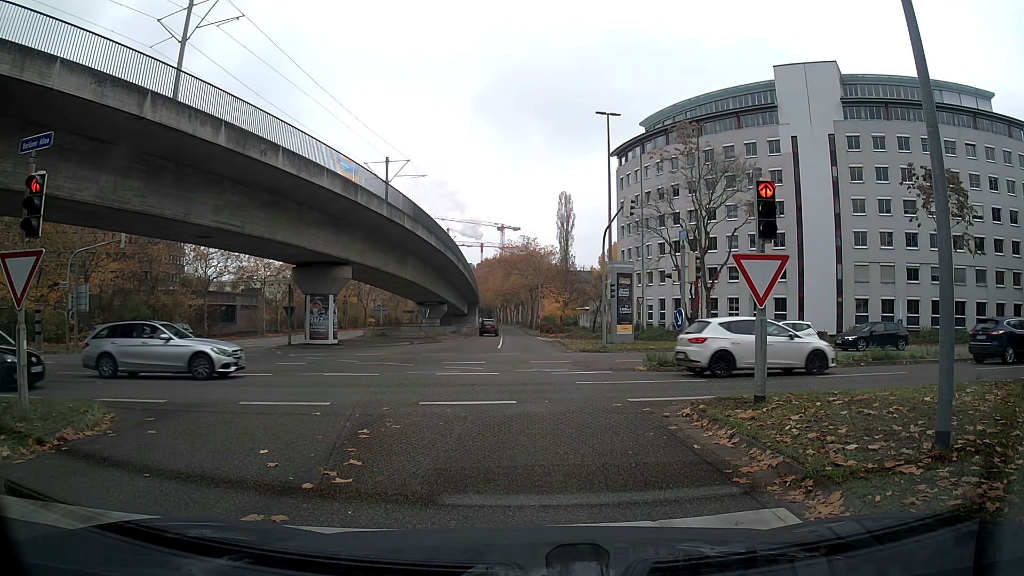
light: Day
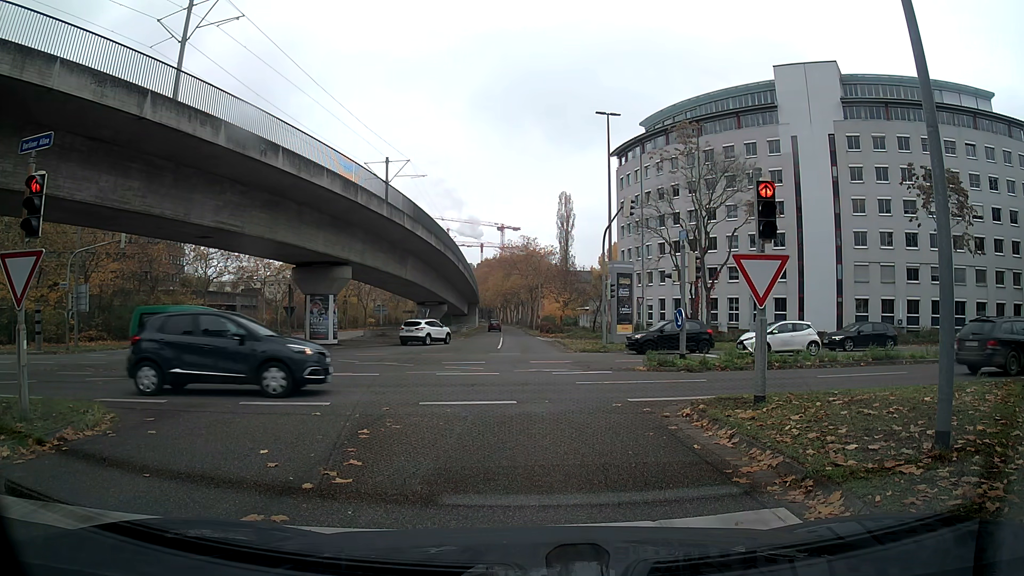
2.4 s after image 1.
(0.0, 0.0) m; 0°
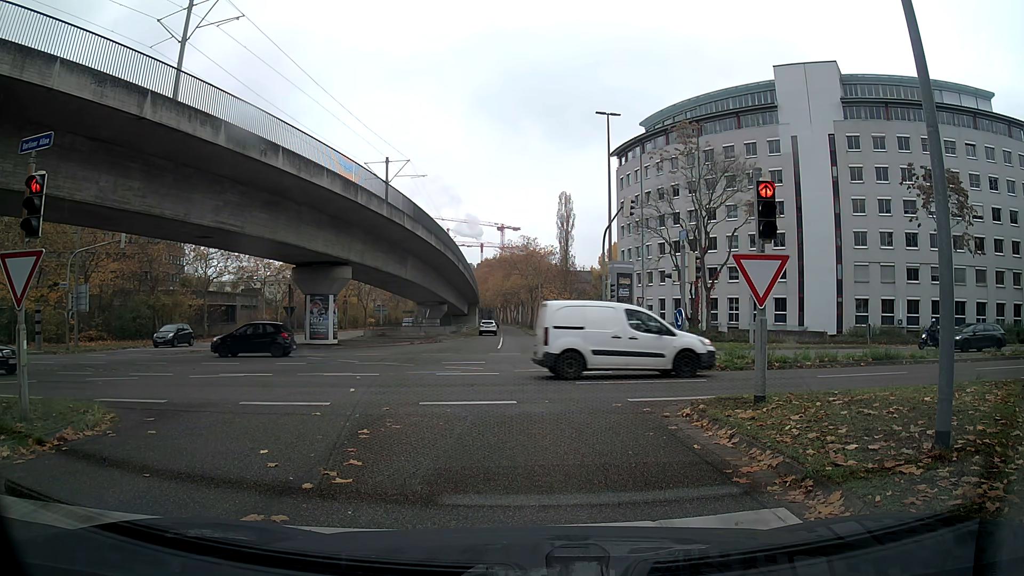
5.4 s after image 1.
(0.0, 0.0) m; 0°
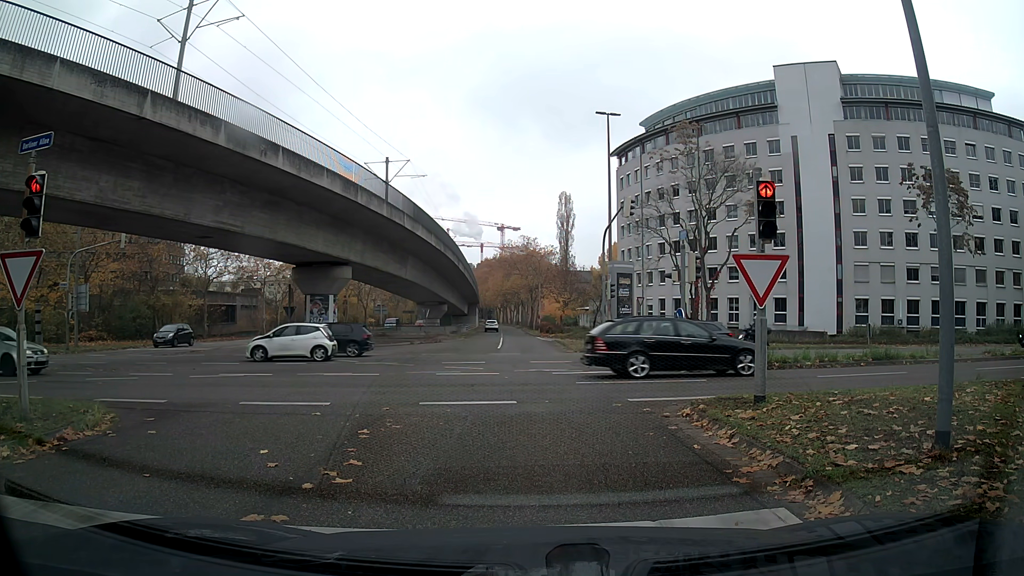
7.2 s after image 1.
(0.0, 0.0) m; 0°
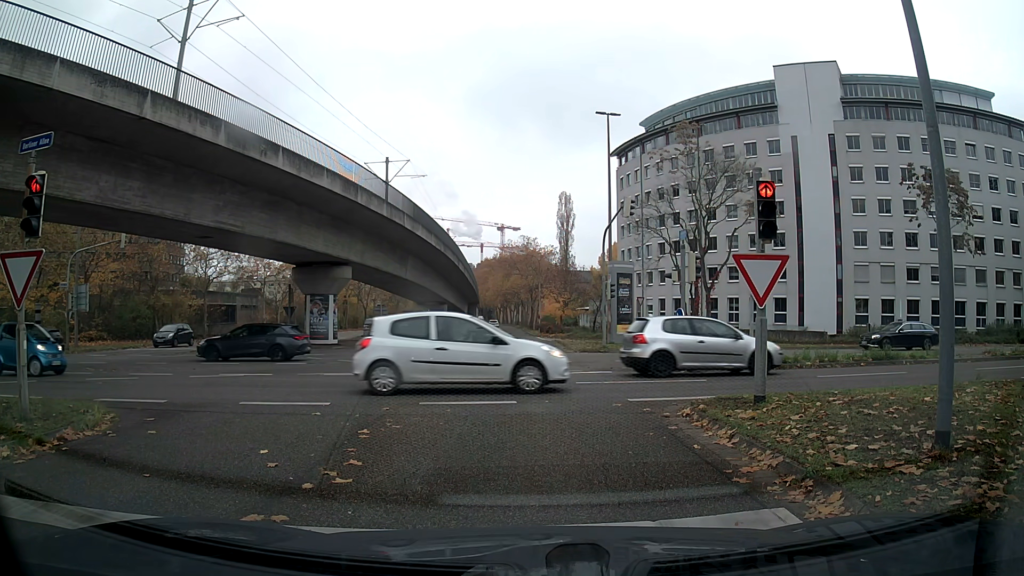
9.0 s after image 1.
(0.0, 0.0) m; 0°
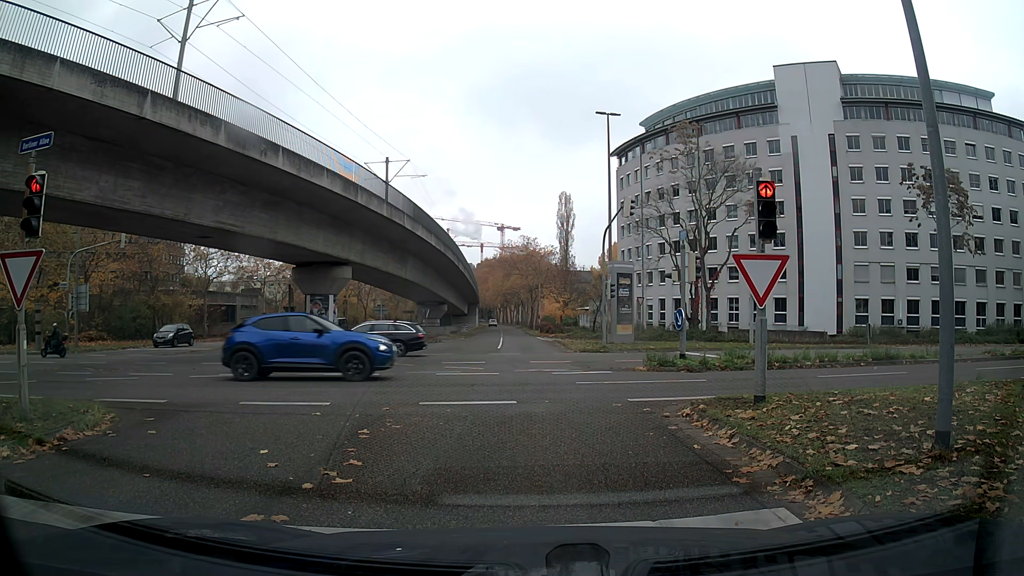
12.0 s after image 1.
(0.0, 0.0) m; 0°
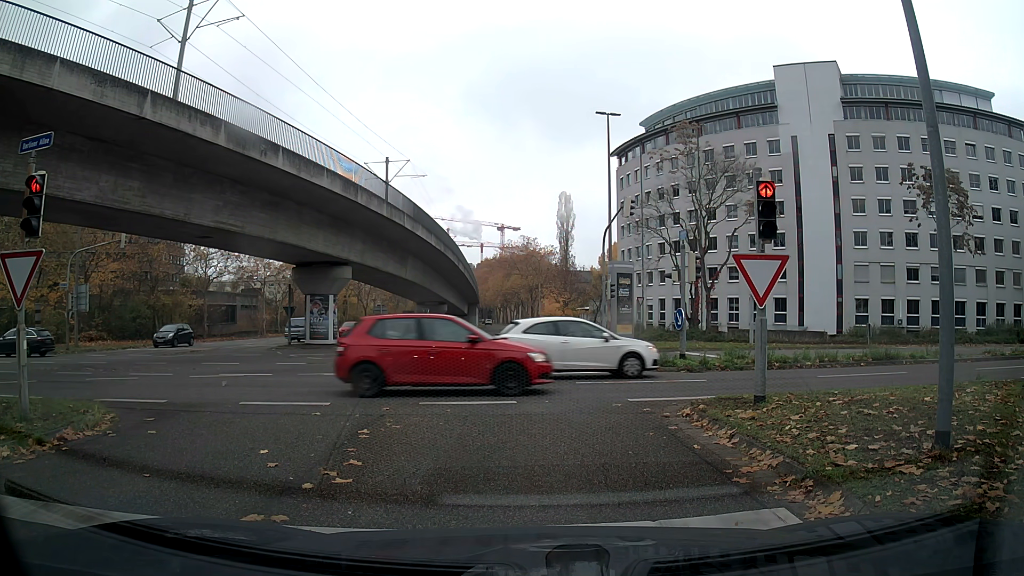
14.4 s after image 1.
(0.0, 0.0) m; 0°
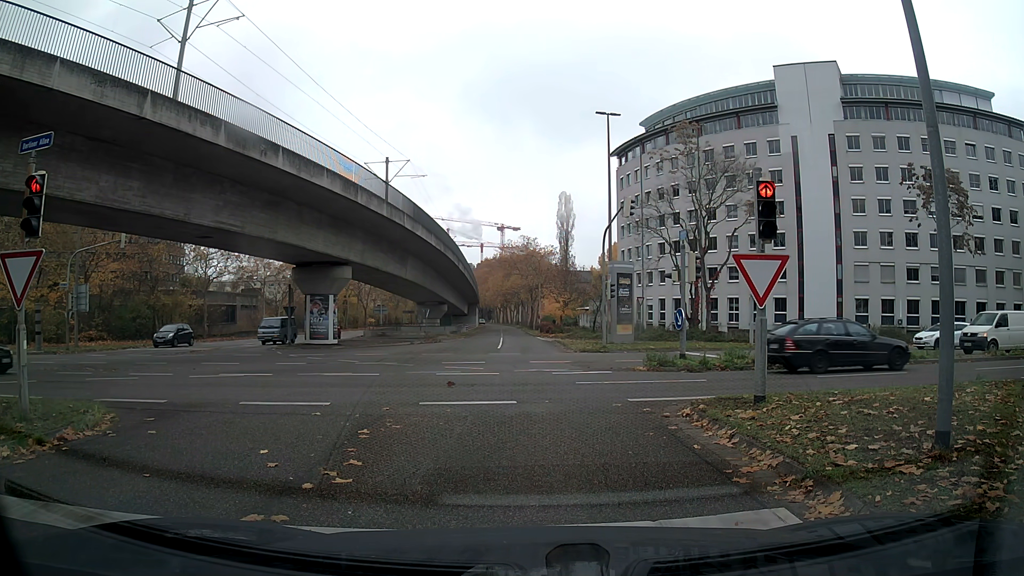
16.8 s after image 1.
(0.0, 0.0) m; 0°
(0, +10) (0, +20) (0, +30) (0, +40) (-1, +50) (-1, +60) (-1, +70) (-2, +80) (-2, +90) (-3, +100) m
